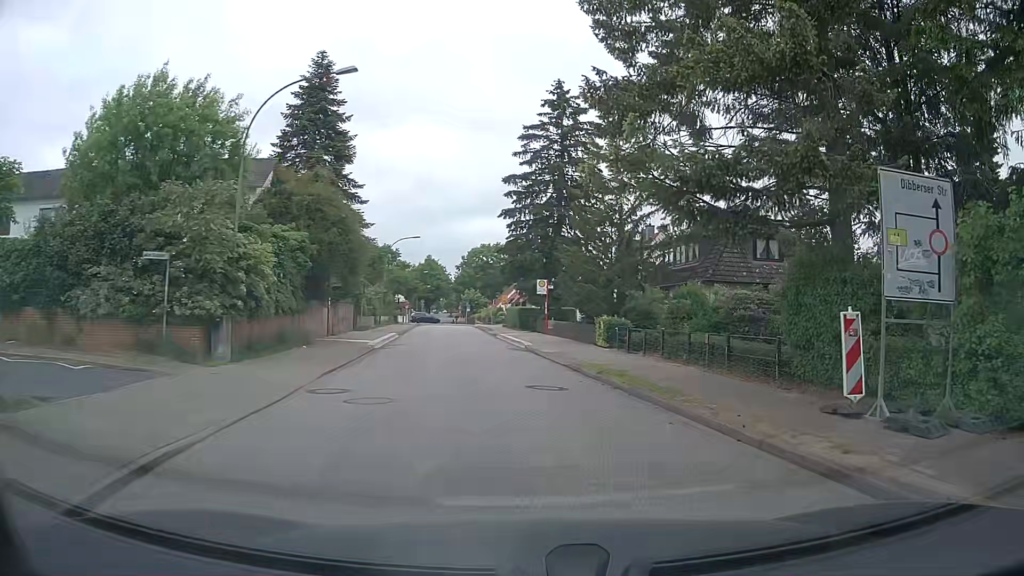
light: Day
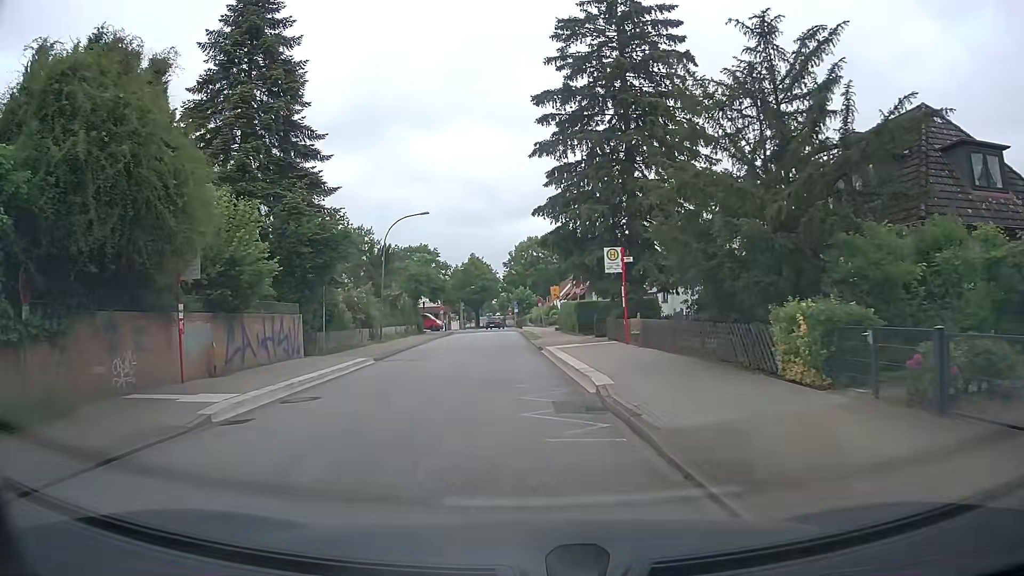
(-0.1, +17.0) m; -5°
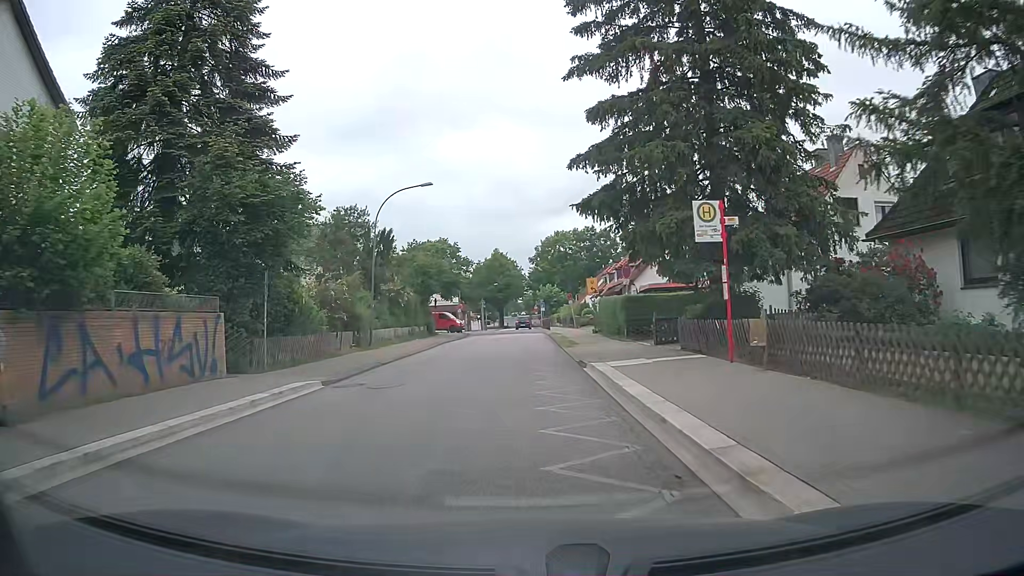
(-0.1, +9.0) m; -2°
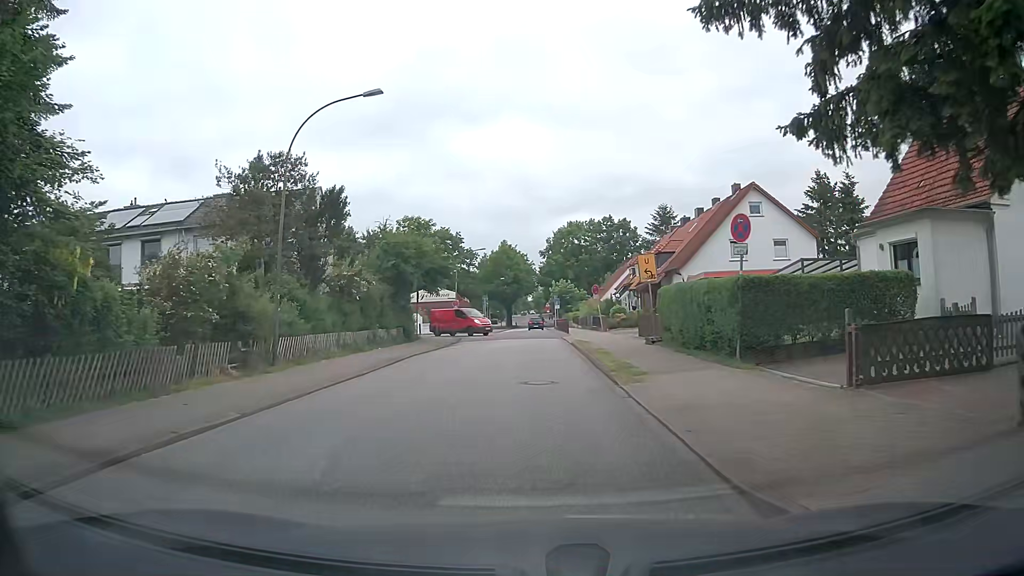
(-0.2, +13.6) m; -2°
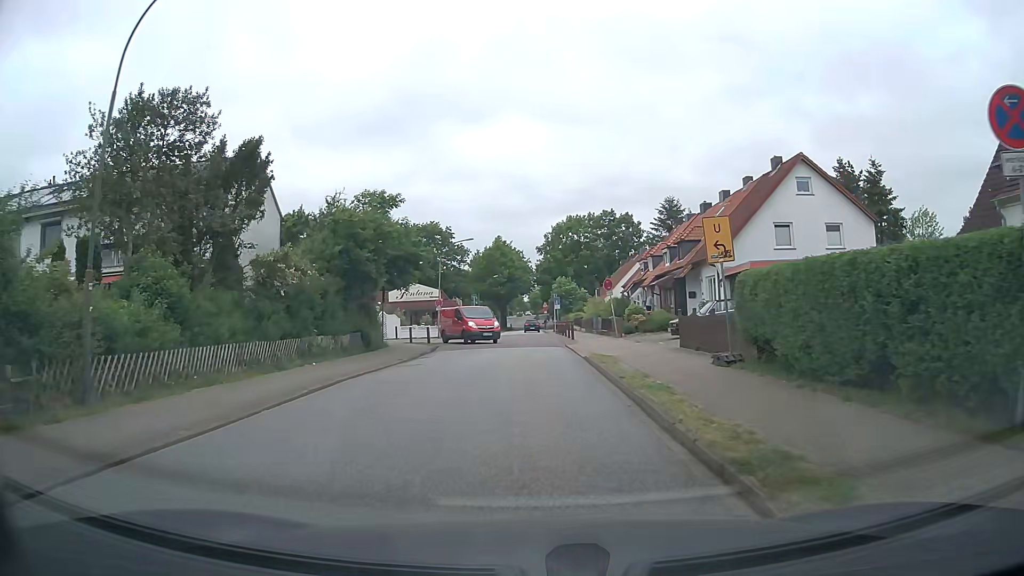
(+0.2, +8.7) m; 0°
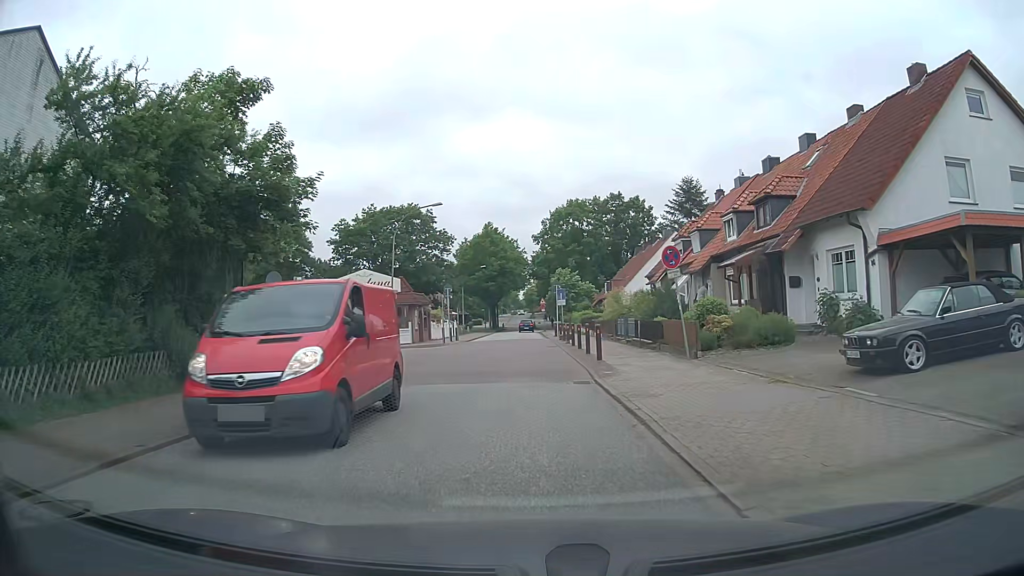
(+0.4, +16.0) m; +1°
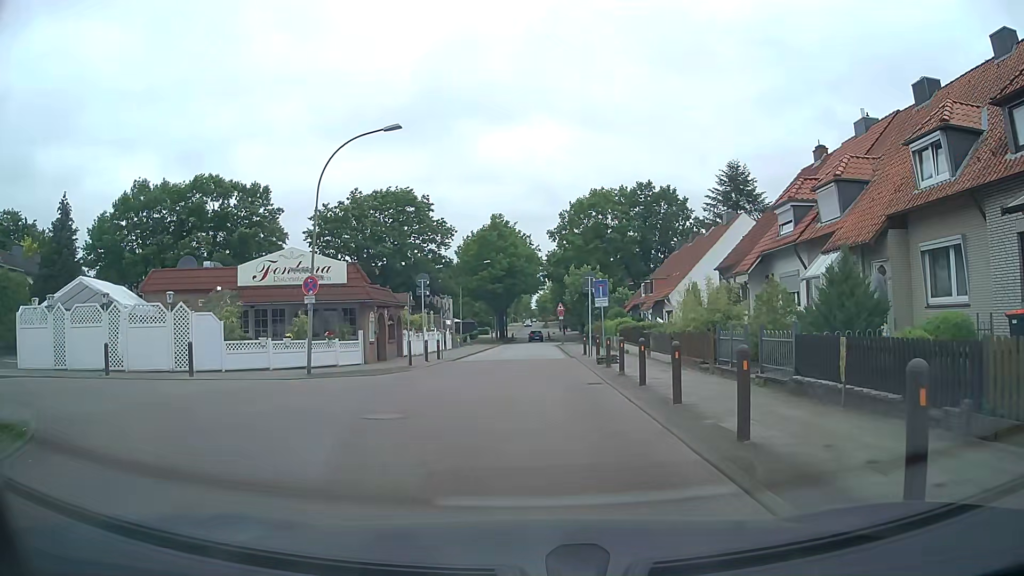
(-0.2, +15.4) m; 0°
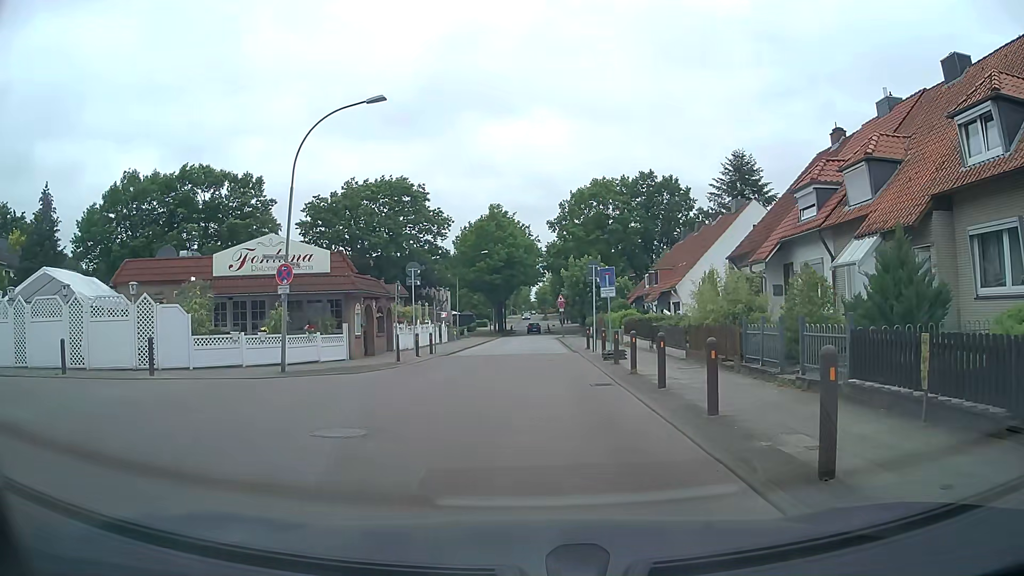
(0.0, +2.2) m; -1°
